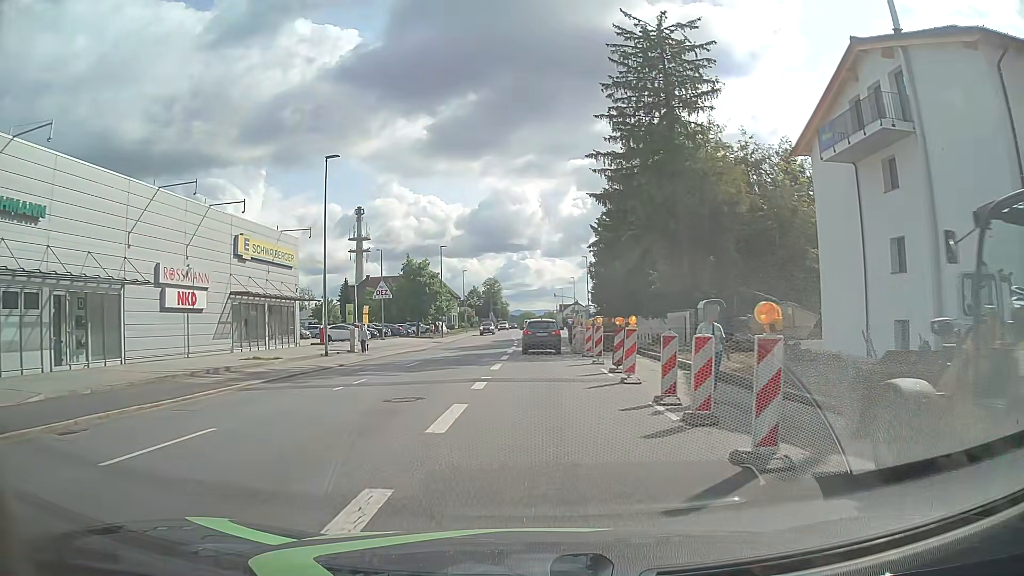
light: Day
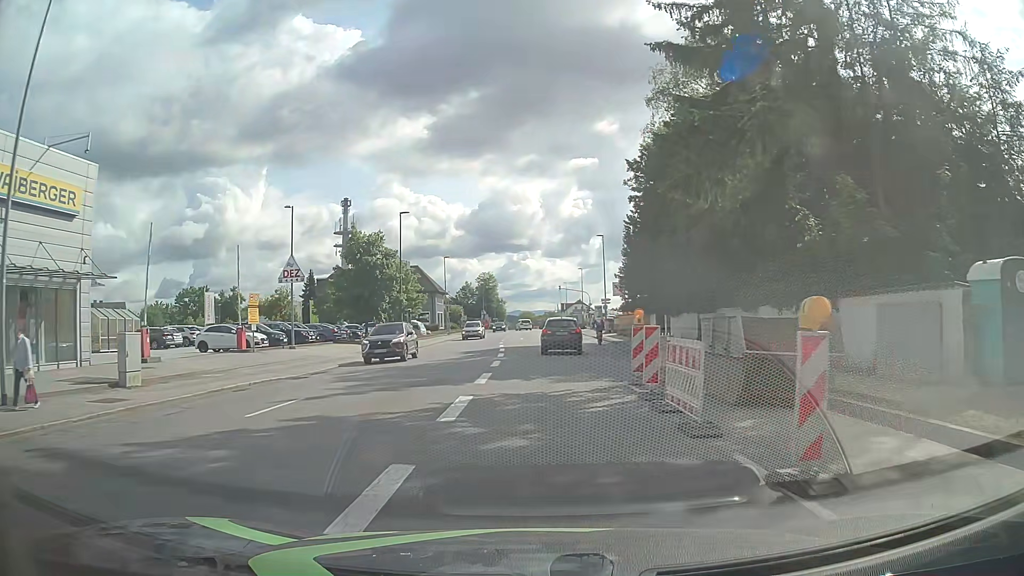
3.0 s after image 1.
(+0.1, +23.1) m; 0°
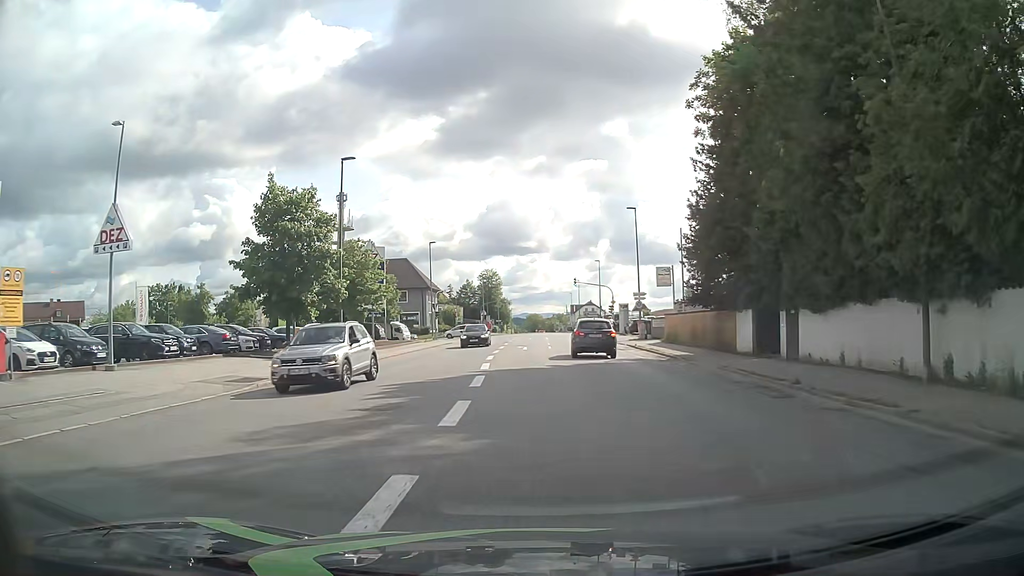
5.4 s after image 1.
(0.0, +18.4) m; -1°
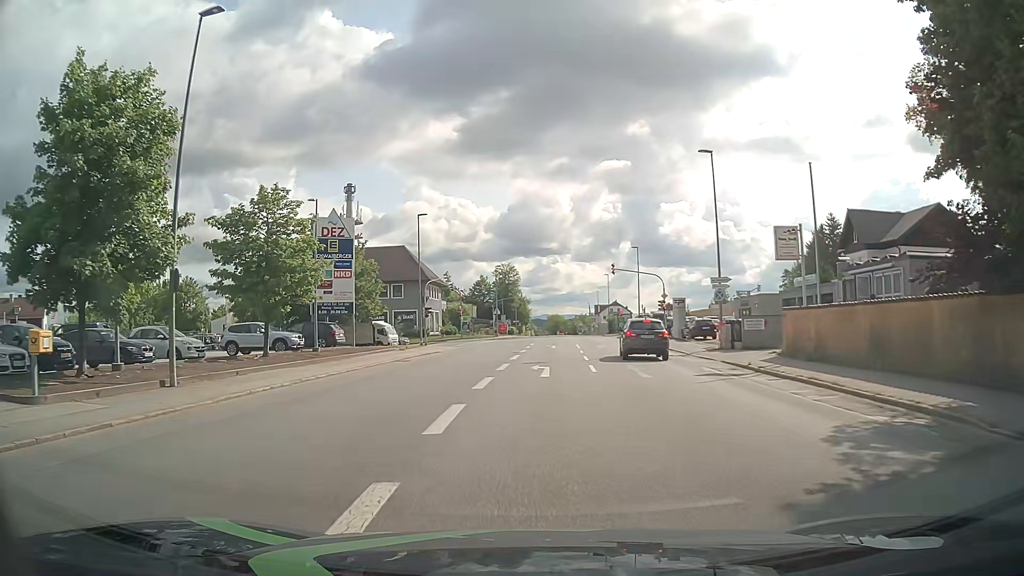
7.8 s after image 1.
(-0.1, +18.4) m; -2°
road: tertiary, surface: asphalt
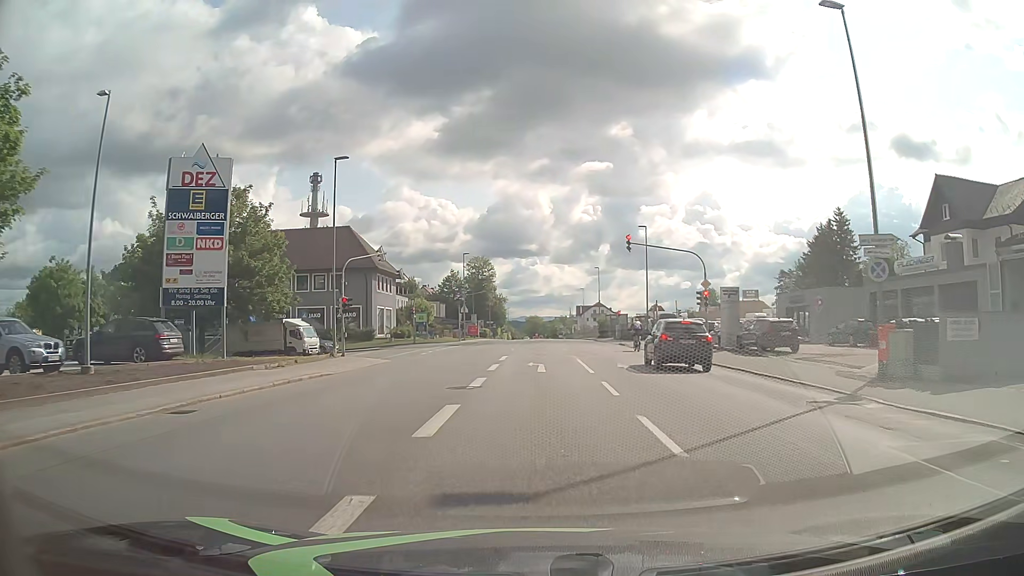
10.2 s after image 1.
(+0.2, +18.4) m; +2°
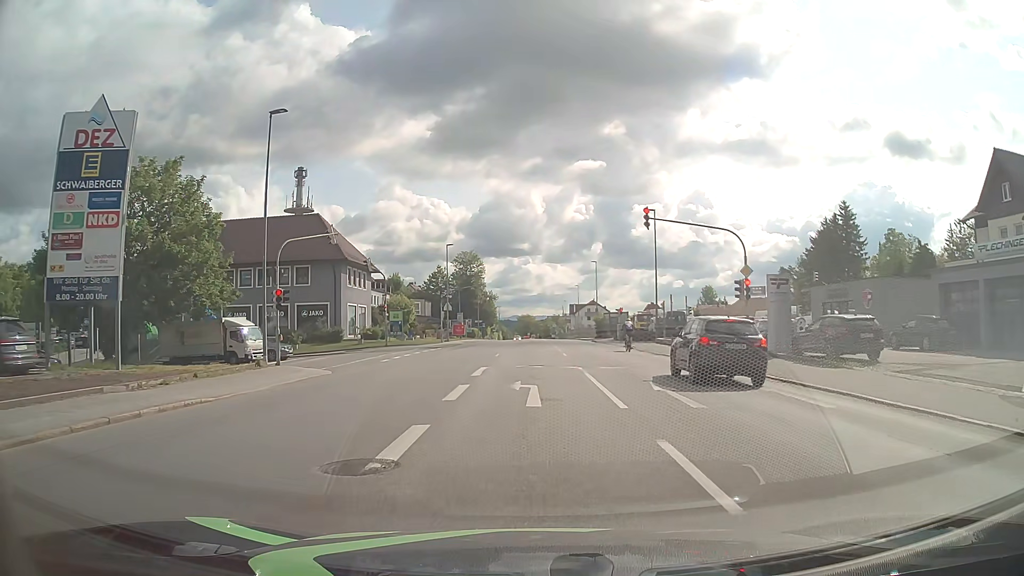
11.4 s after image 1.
(+0.1, +8.0) m; +1°
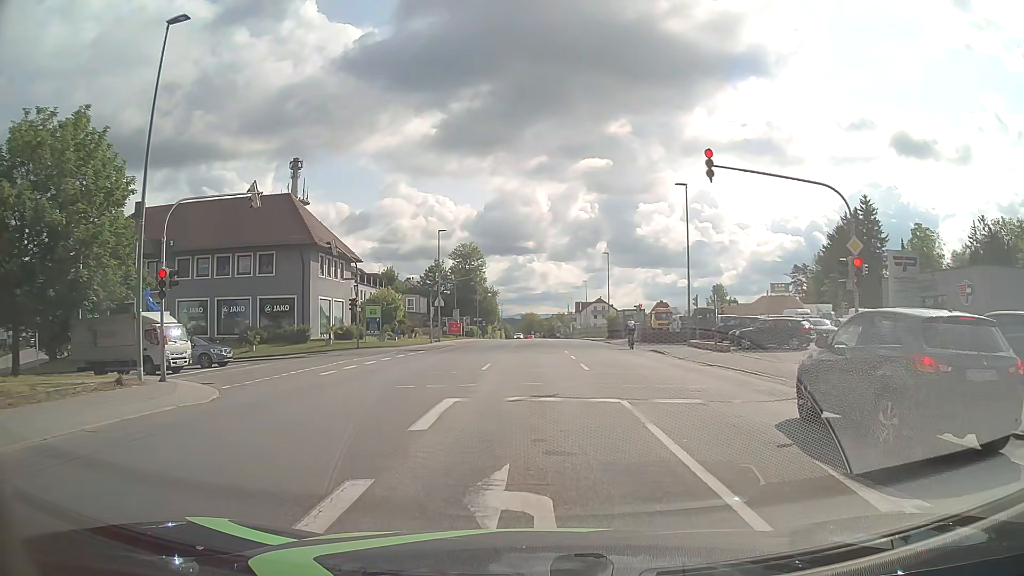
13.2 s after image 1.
(-0.1, +9.2) m; -1°
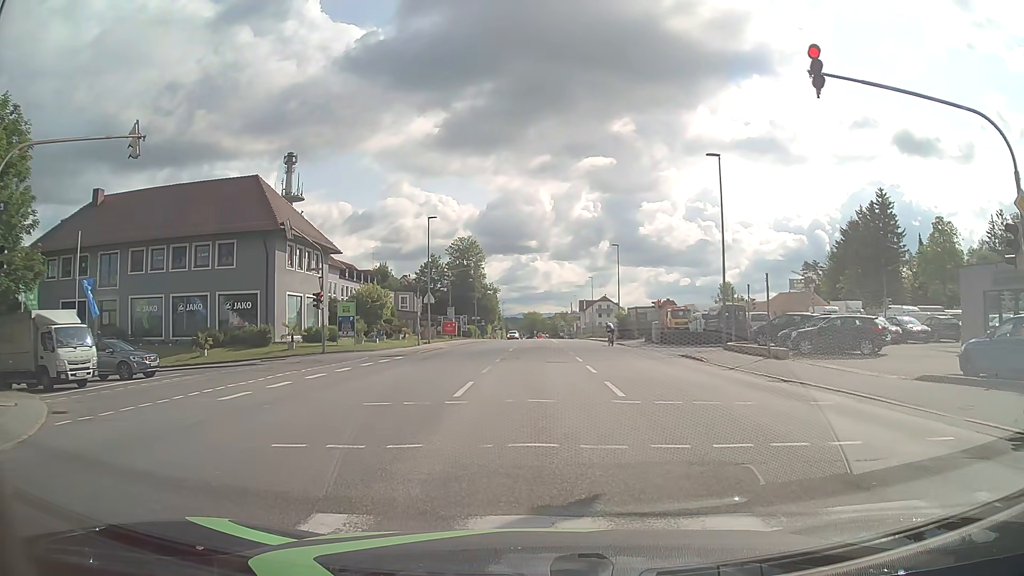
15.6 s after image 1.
(+0.1, +7.1) m; -2°
